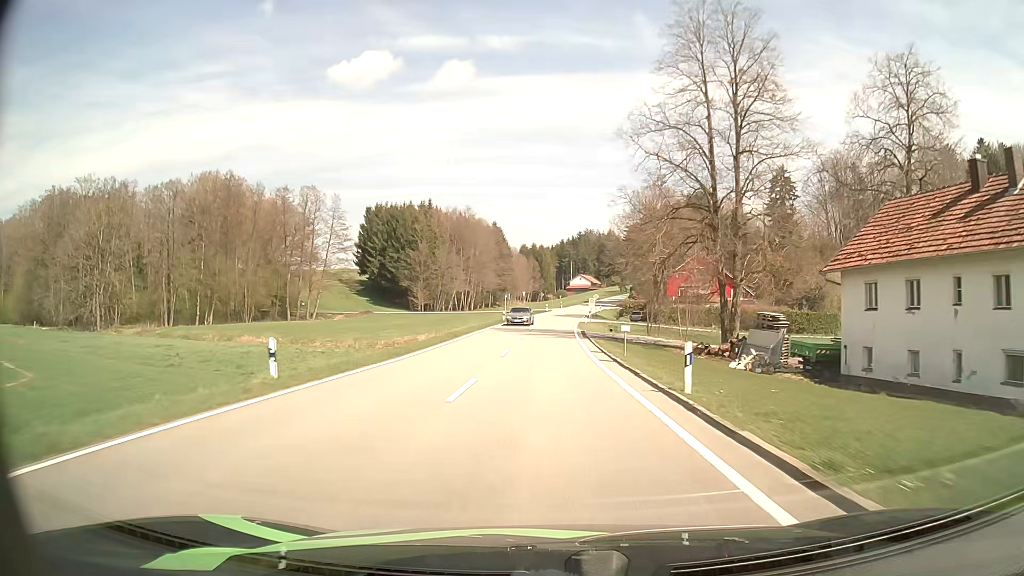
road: tertiary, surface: asphalt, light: Day
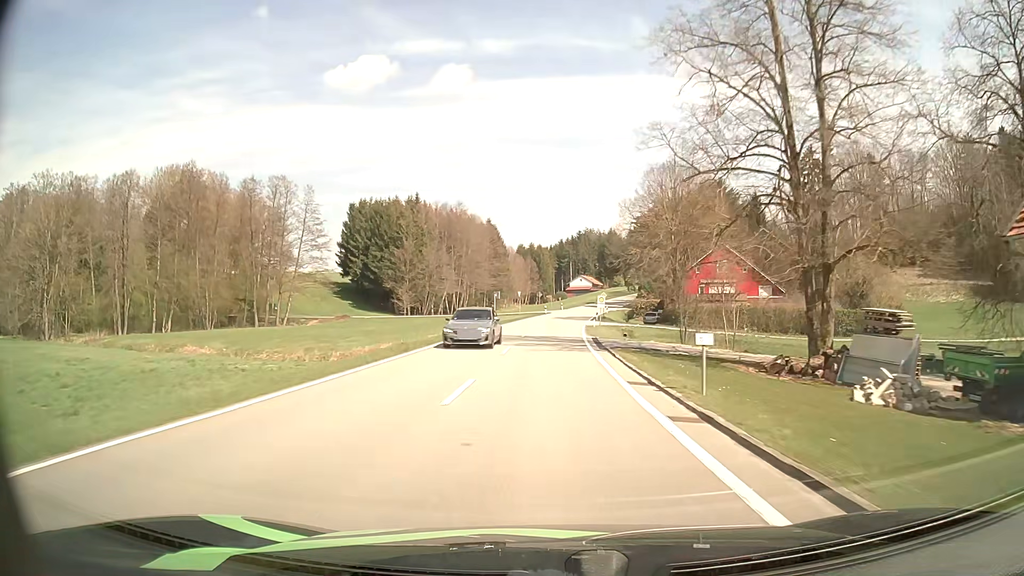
(0.0, +12.8) m; 0°
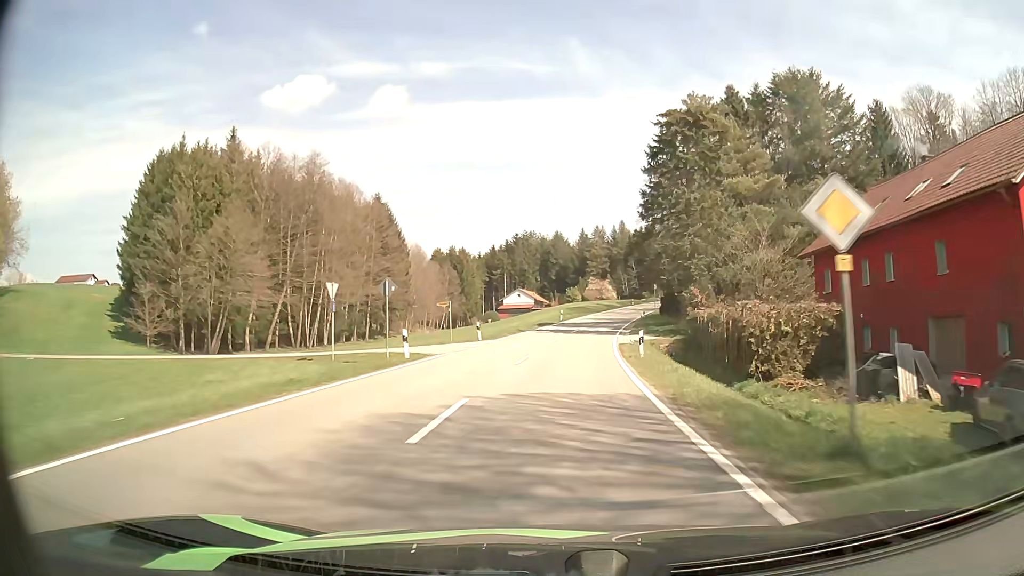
(+2.3, +64.4) m; +5°
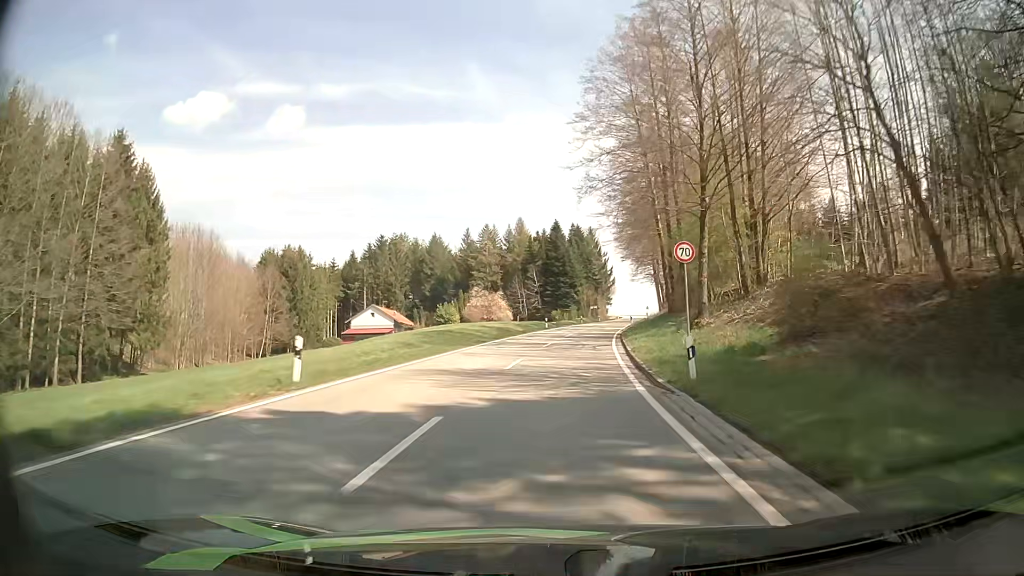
(+4.1, +51.5) m; +9°
(0, +10) (+1, +20) (+2, +30) (+3, +40) (+4, +50) (+6, +60) (+7, +70) (+9, +79) (+11, +89) (+13, +99) m
